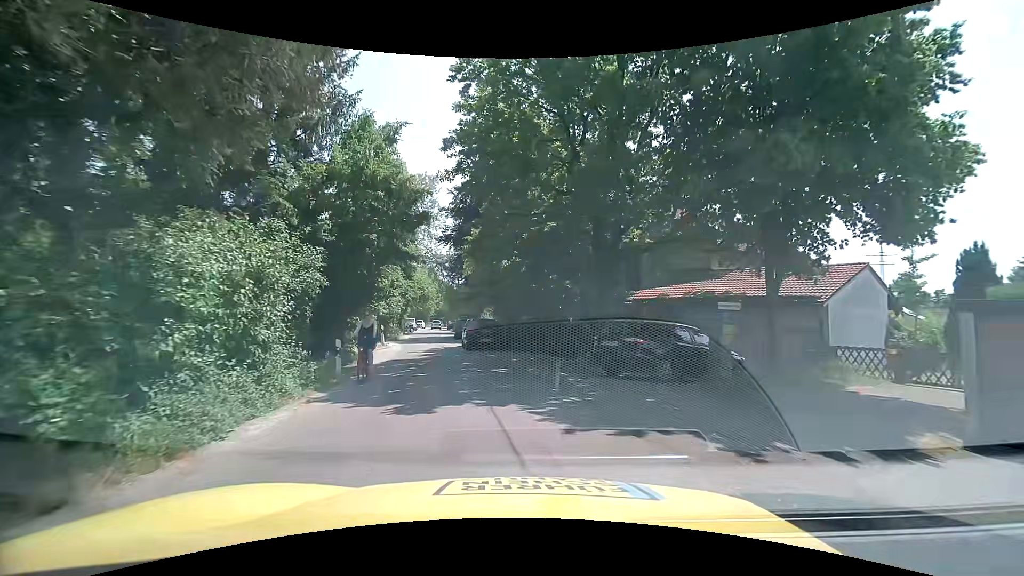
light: Day
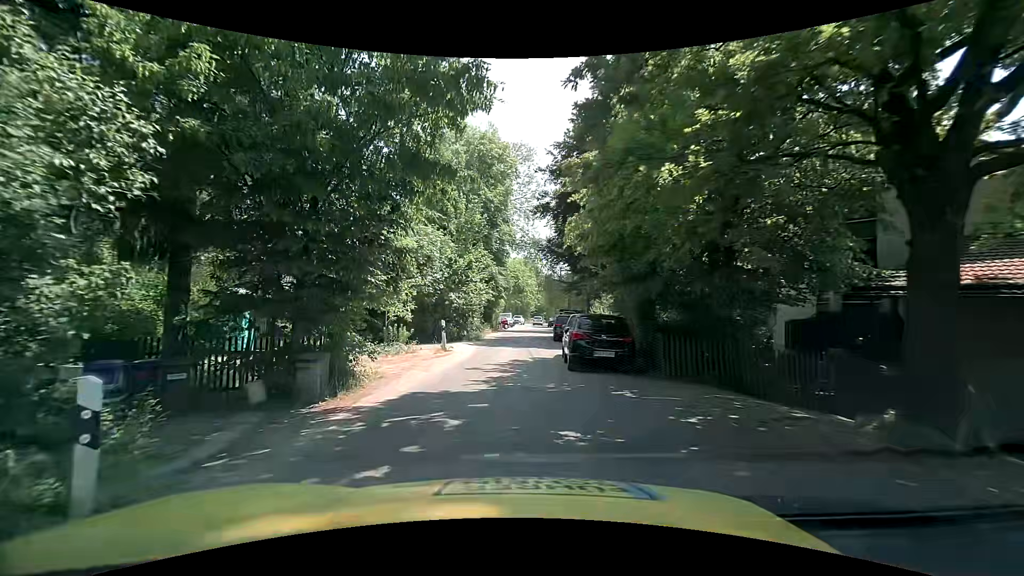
(-1.1, +10.3) m; -13°
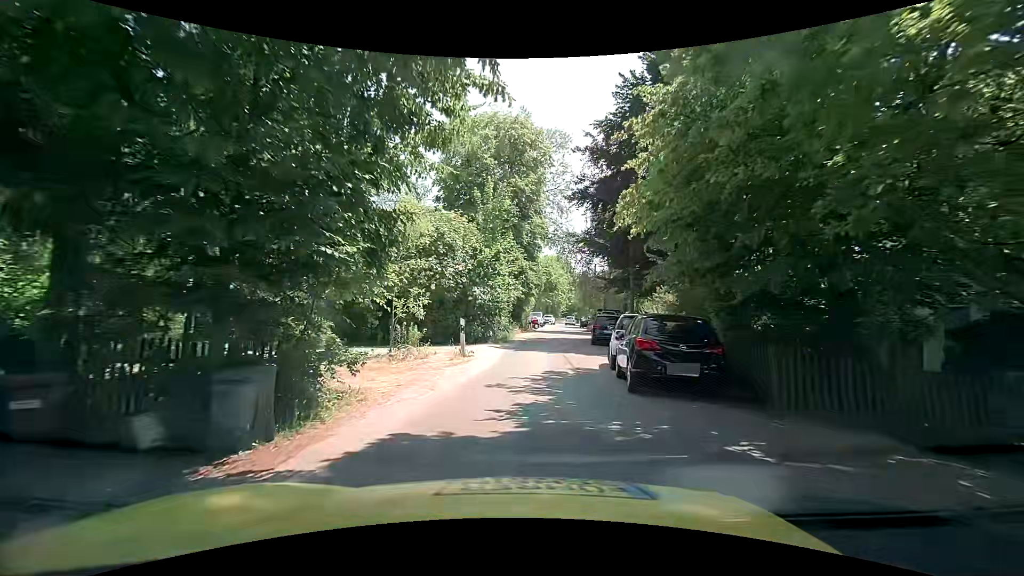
(-0.2, +3.6) m; -3°
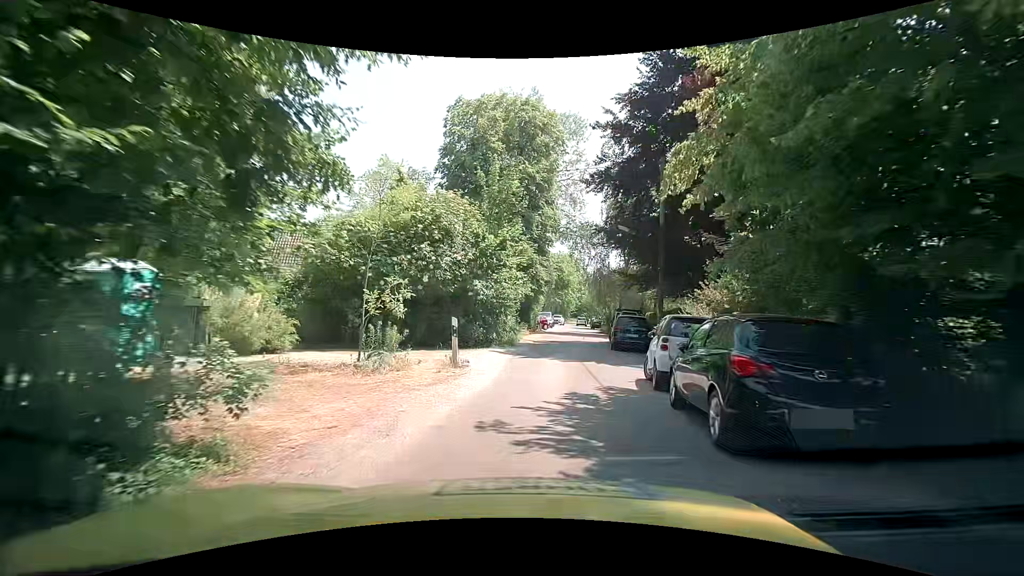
(-0.1, +3.7) m; 0°
